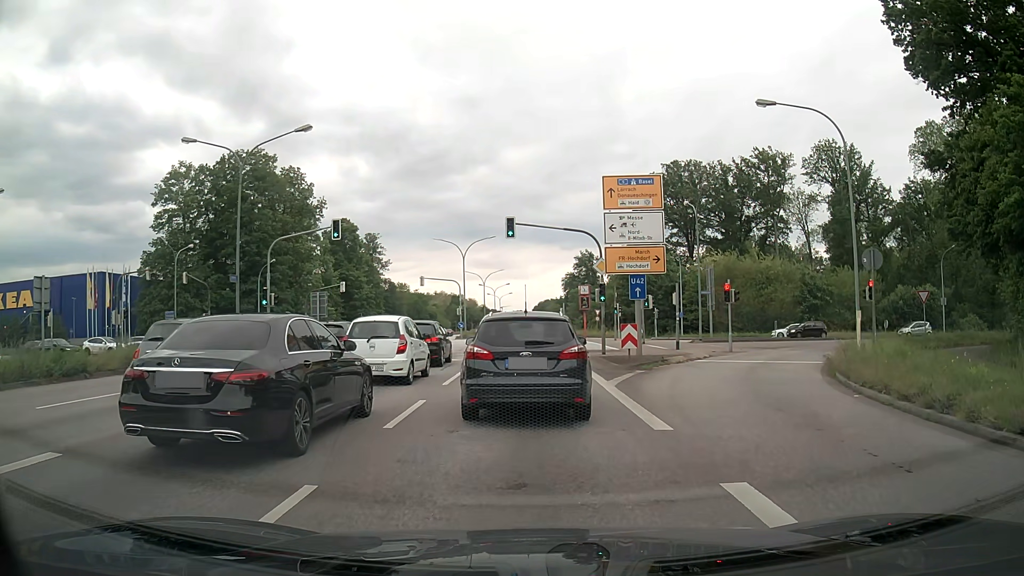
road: primary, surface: asphalt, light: Day
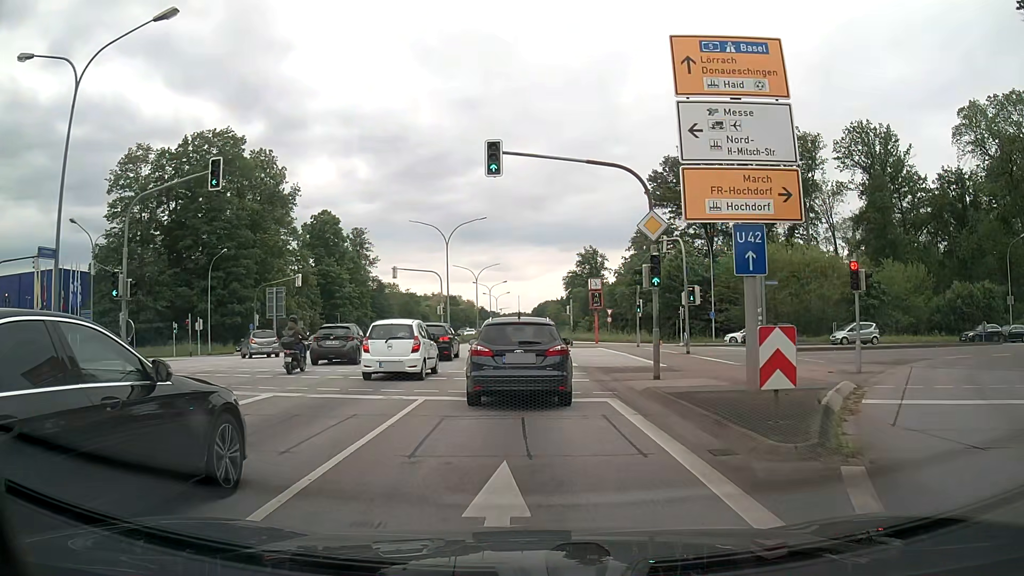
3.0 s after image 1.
(+0.1, +13.4) m; 0°
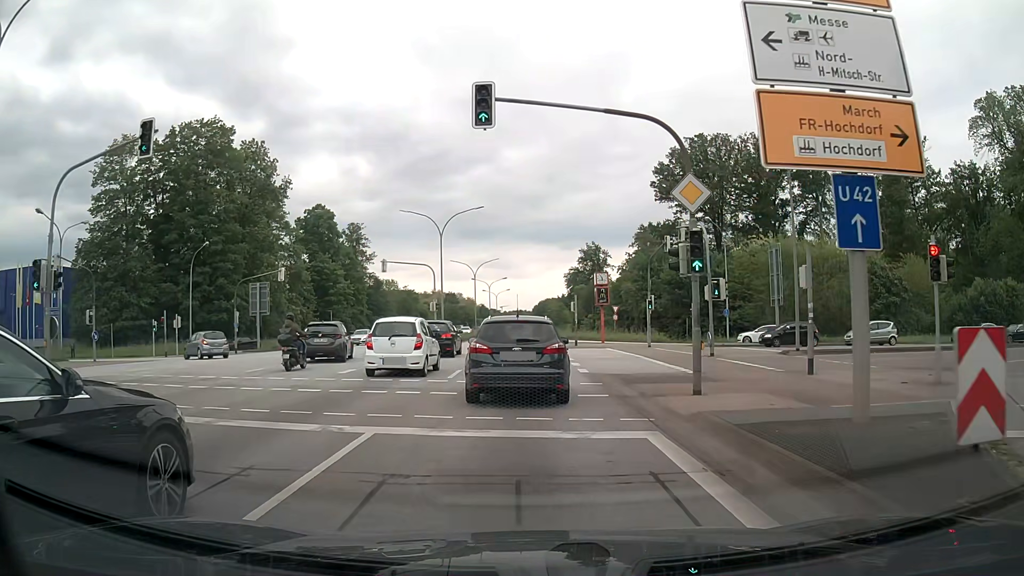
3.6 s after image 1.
(0.0, +4.3) m; 0°
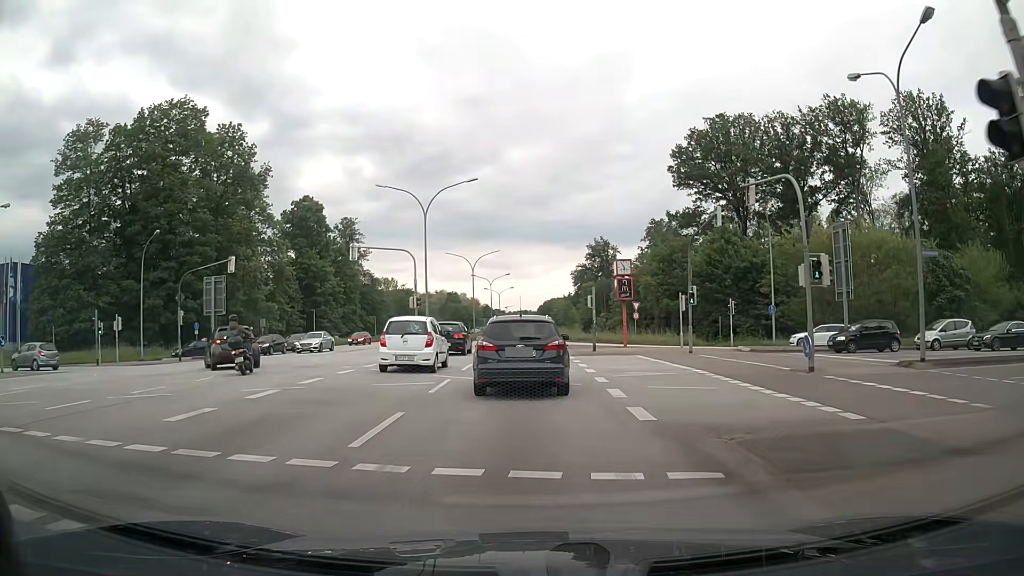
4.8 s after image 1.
(-0.1, +9.9) m; -1°
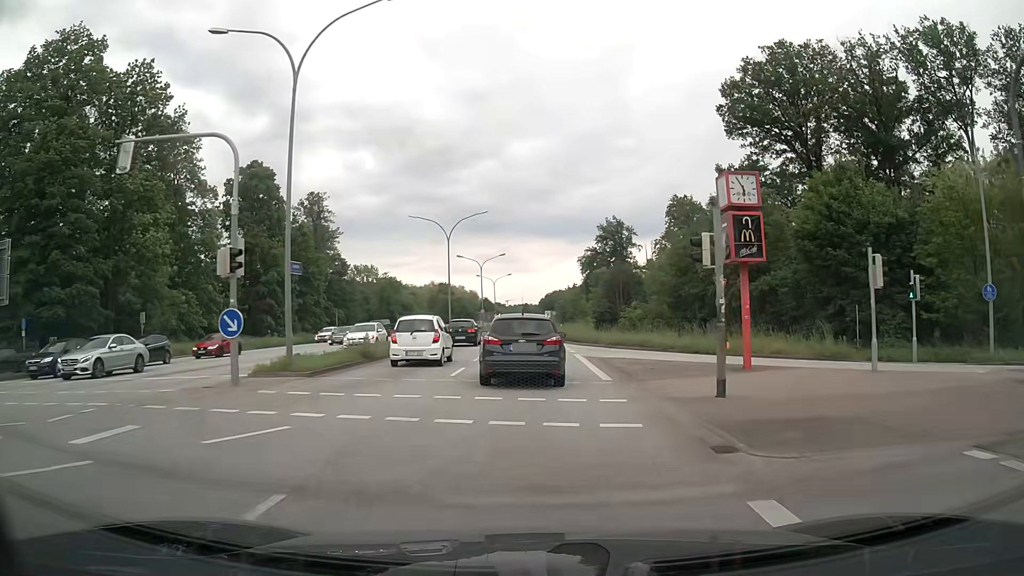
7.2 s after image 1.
(-0.1, +24.1) m; 0°
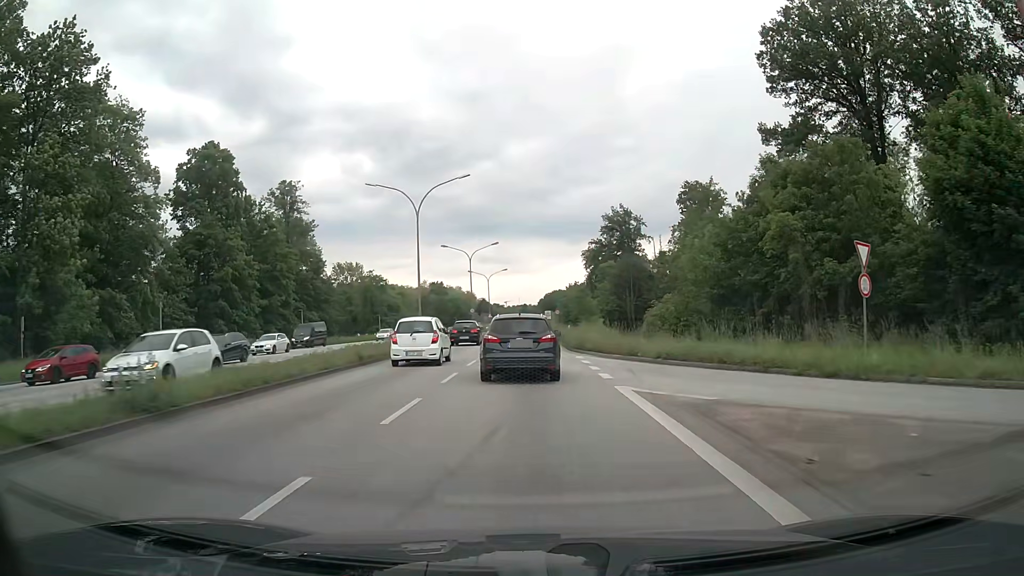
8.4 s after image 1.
(0.0, +13.9) m; 0°
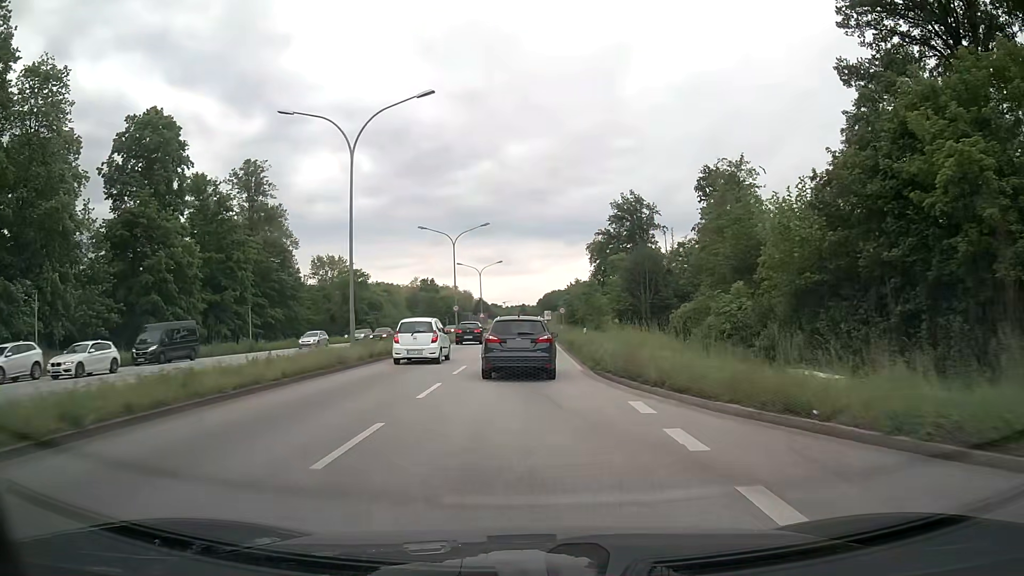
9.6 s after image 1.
(0.0, +14.9) m; 0°
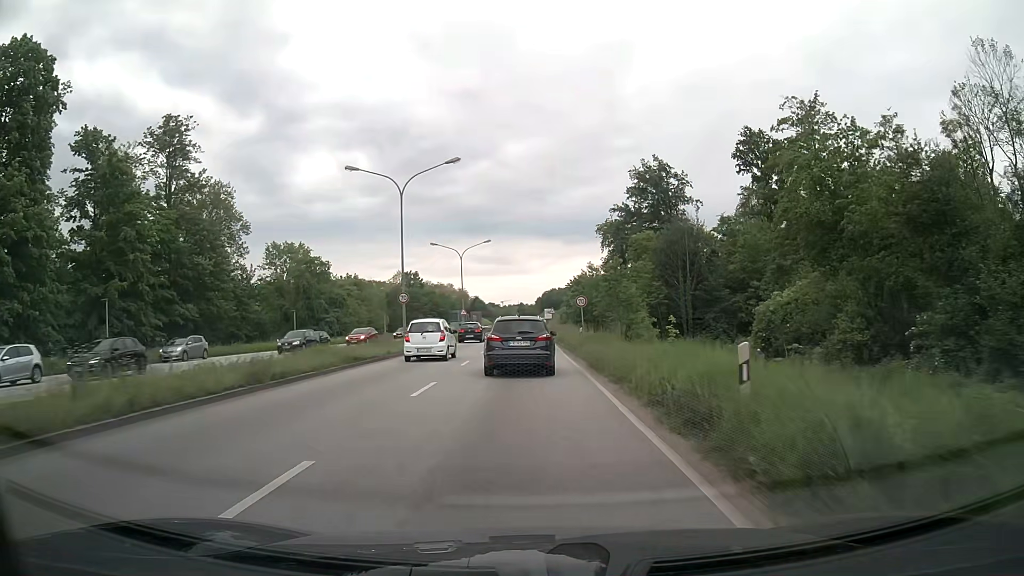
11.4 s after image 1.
(+0.1, +23.9) m; 0°
(0, +10) (0, +20) (0, +30) (0, +40) (0, +50) (0, +60) (0, +70) (0, +80) (-1, +90) (-1, +100) m
